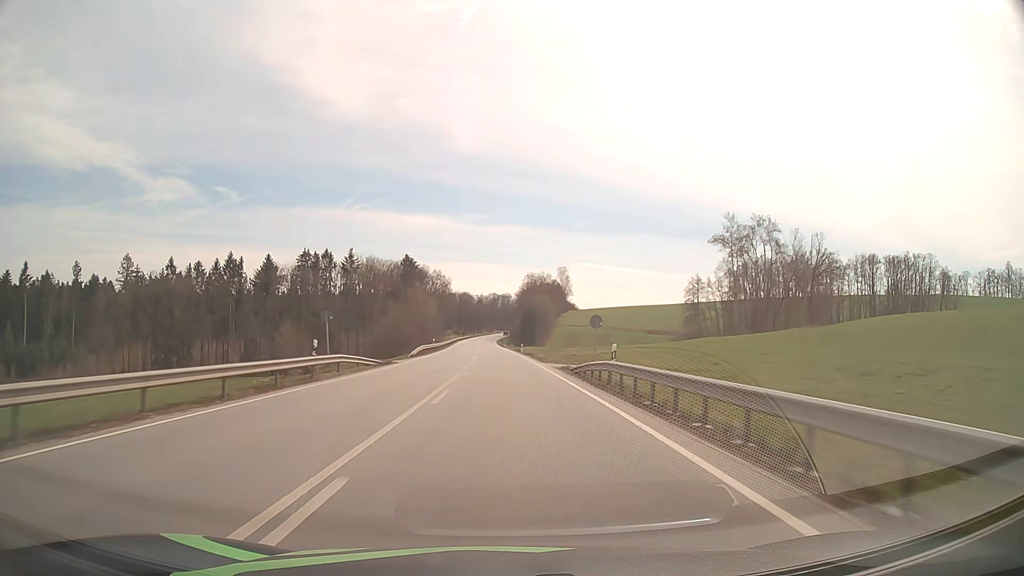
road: primary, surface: asphalt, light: Day
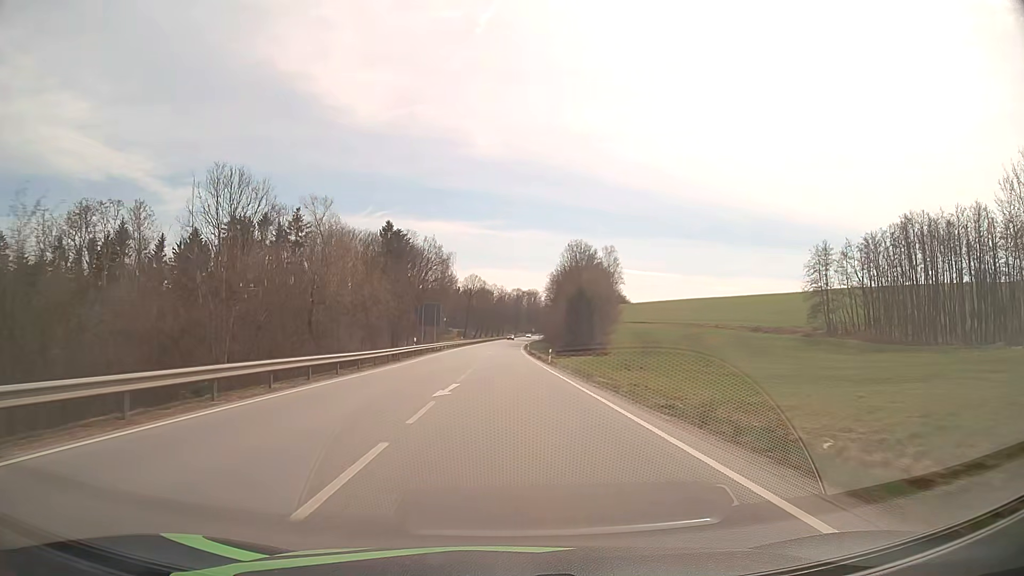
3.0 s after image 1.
(-1.5, +75.8) m; -2°
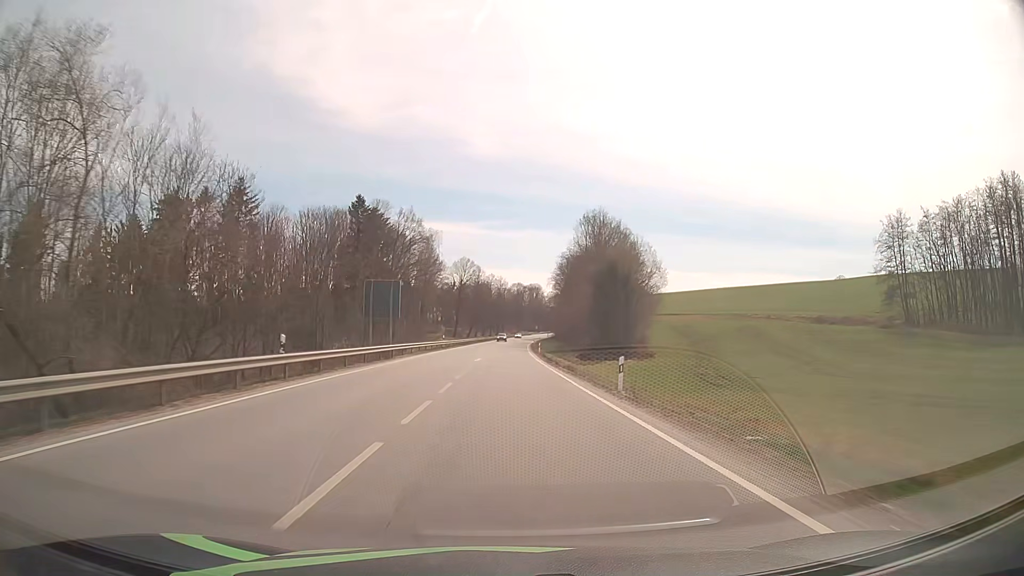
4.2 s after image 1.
(0.0, +30.5) m; 0°
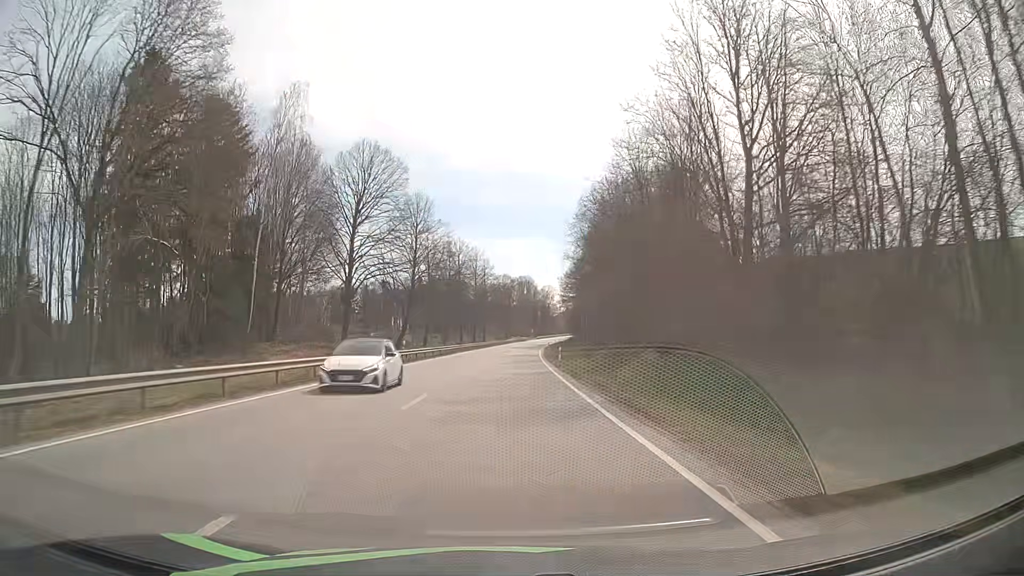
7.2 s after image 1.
(+0.8, +76.4) m; +1°
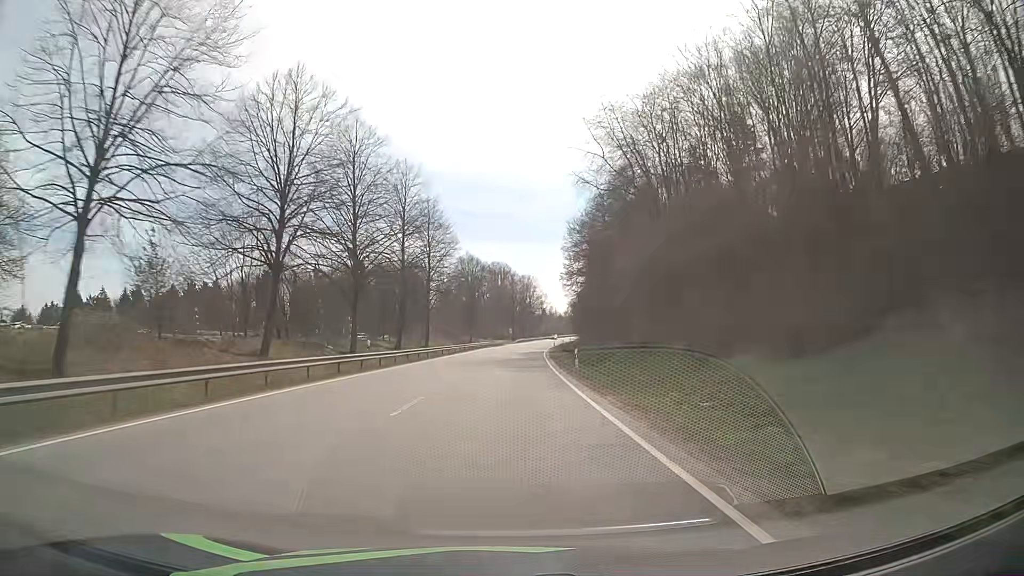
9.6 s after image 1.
(+1.3, +61.1) m; +2°
(0, +10) (0, +20) (0, +30) (+1, +40) (+1, +50) (+2, +60) (+2, +70) (+3, +80) (+4, +90) (+5, +100) m
